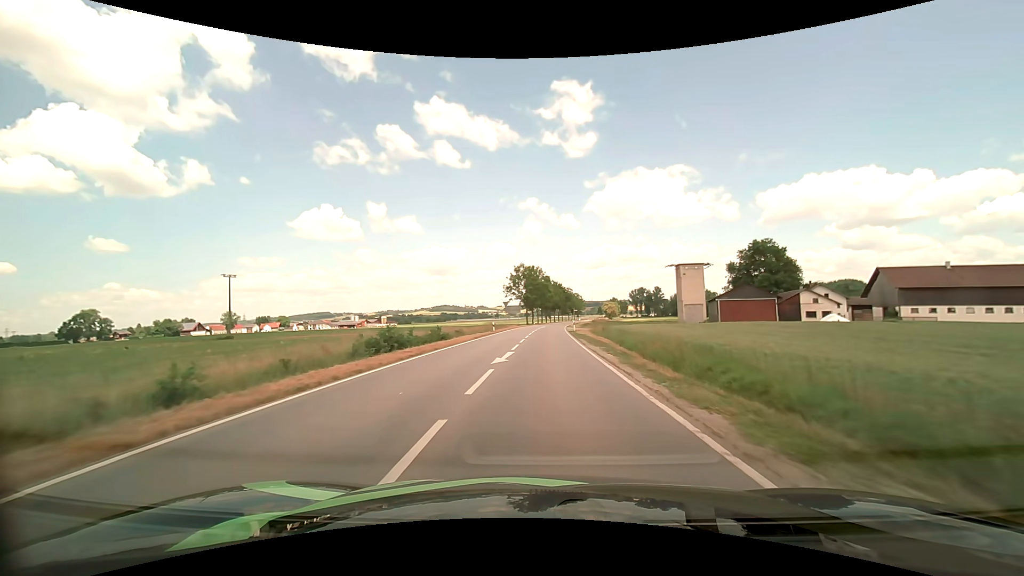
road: tertiary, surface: asphalt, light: Day
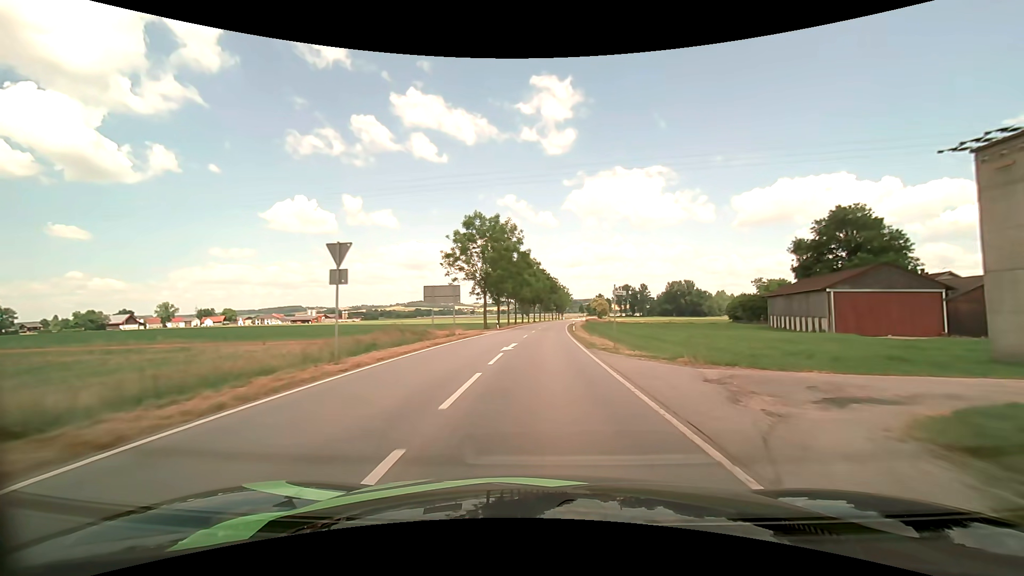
(+0.9, +50.4) m; +3°
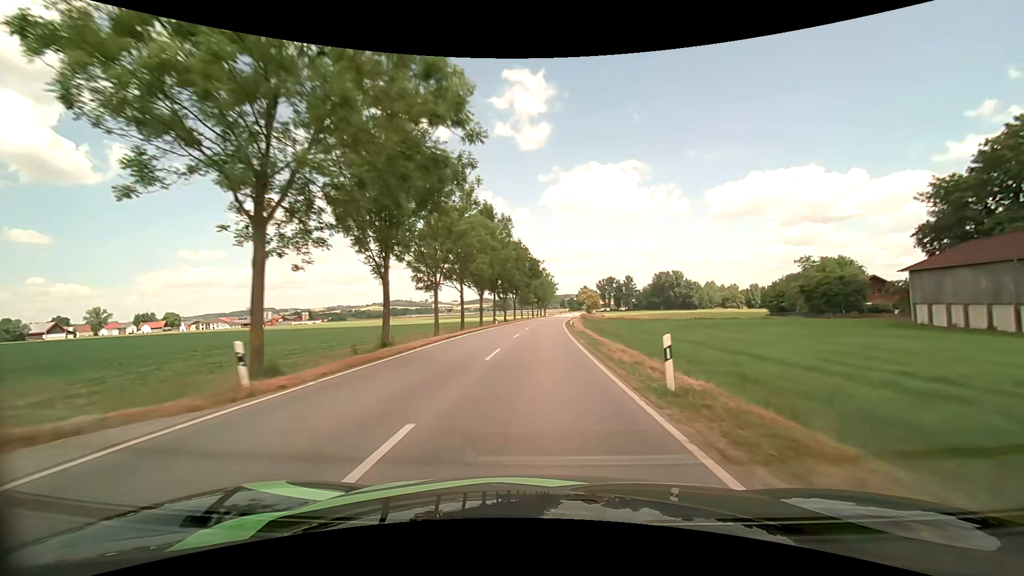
(+0.9, +41.7) m; +2°
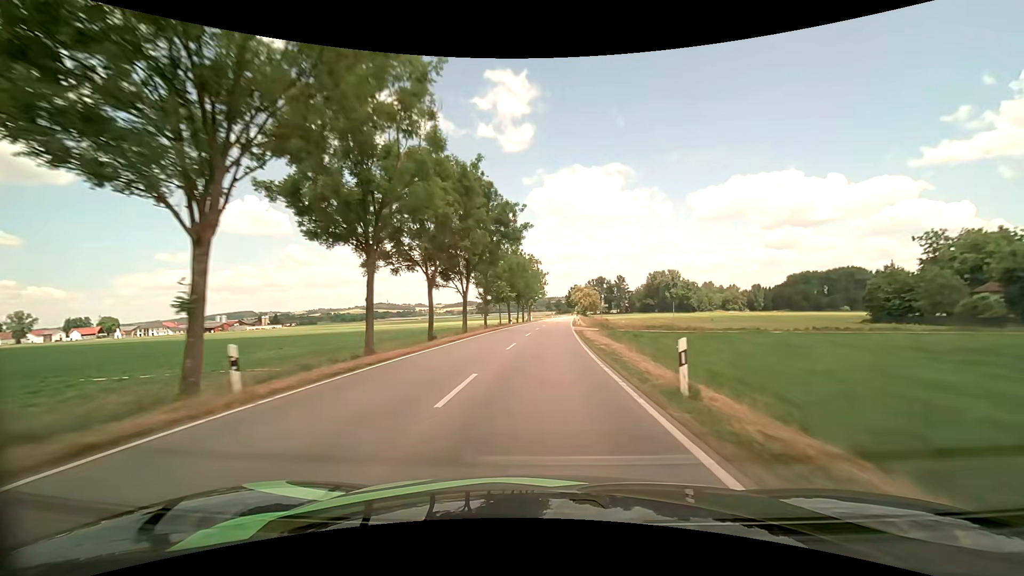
(+0.7, +43.5) m; +2°
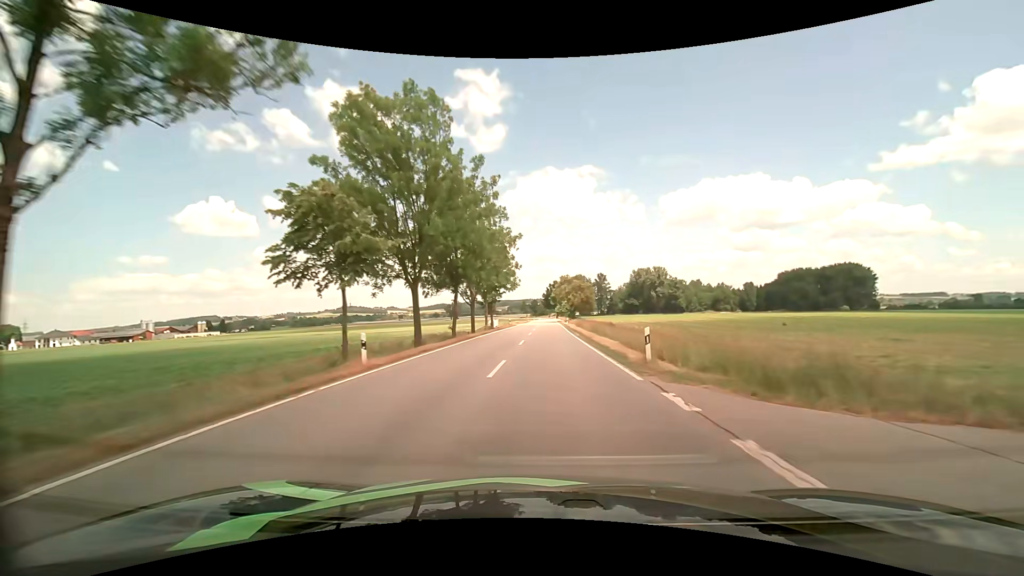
(+0.7, +45.2) m; +2°
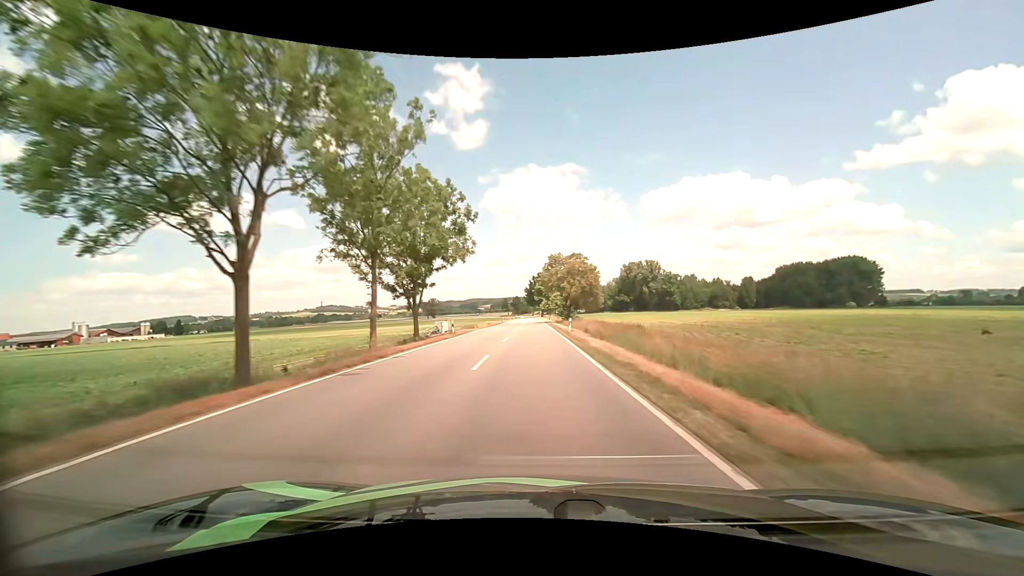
(+0.8, +35.6) m; +2°
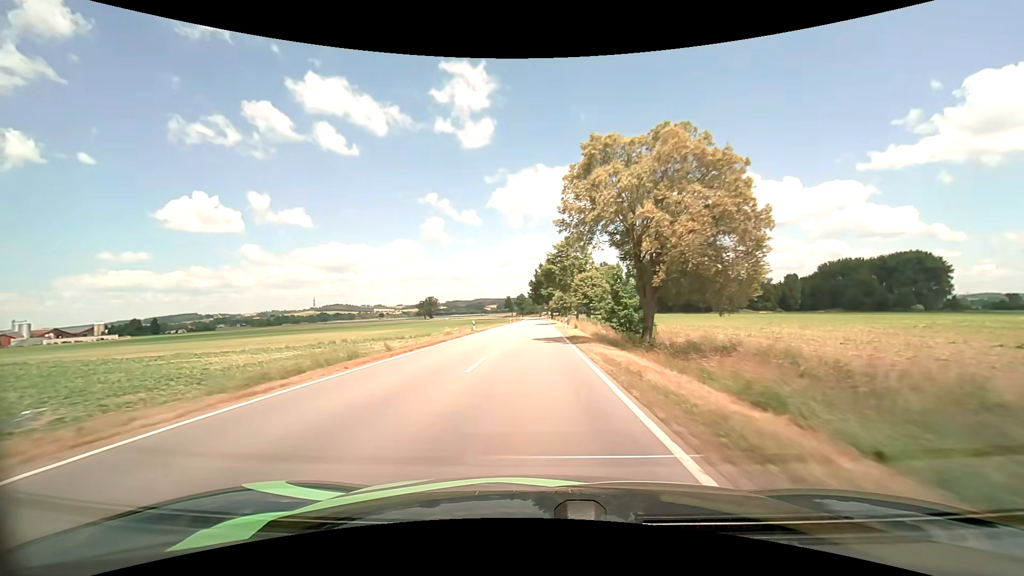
(-0.2, +48.8) m; -1°
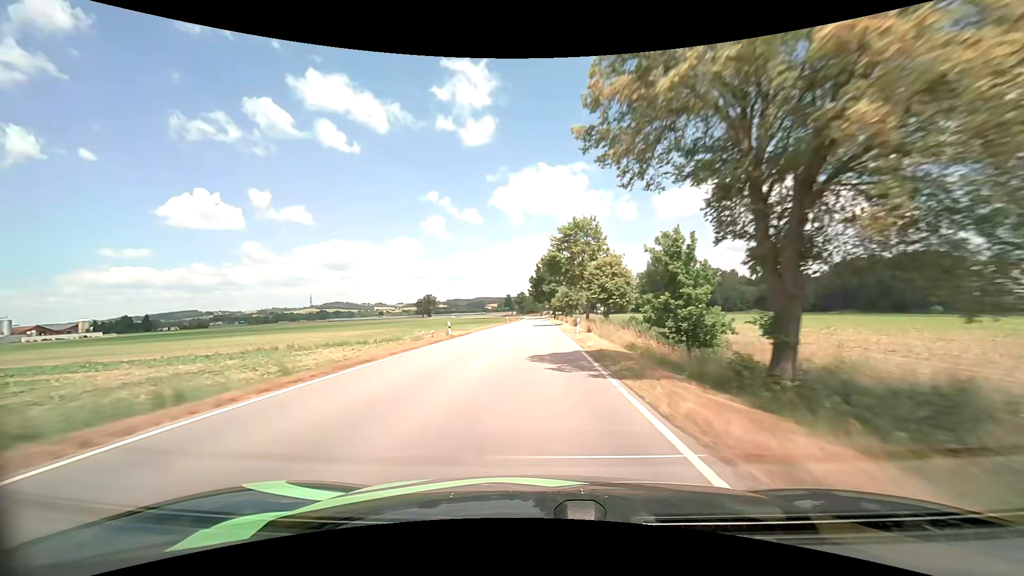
(0.0, +12.3) m; 0°
(0, +10) (0, +20) (0, +30) (0, +40) (0, +50) (0, +60) (0, +70) (0, +80) (0, +90) (0, +100) m
